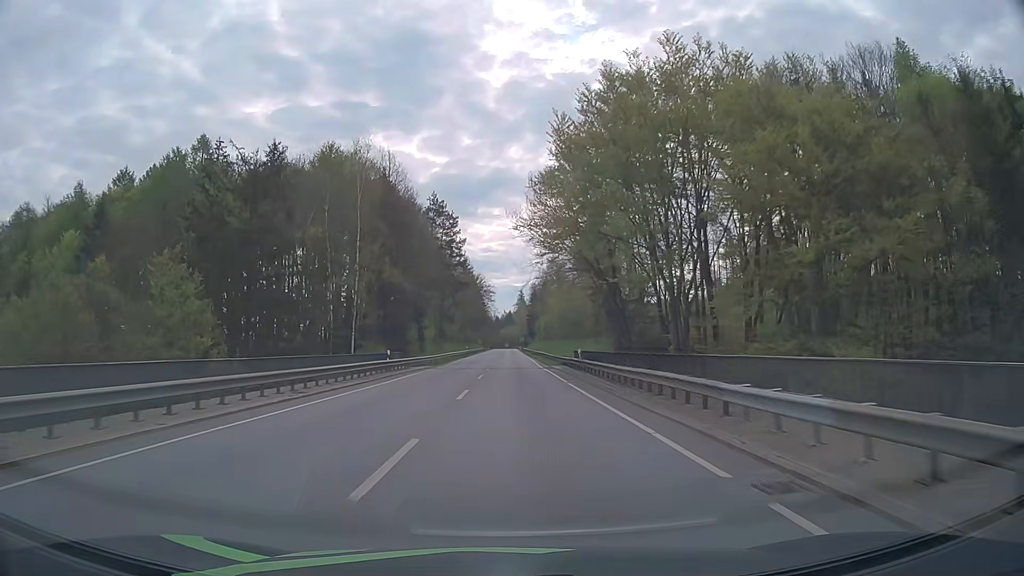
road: primary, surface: asphalt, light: Day
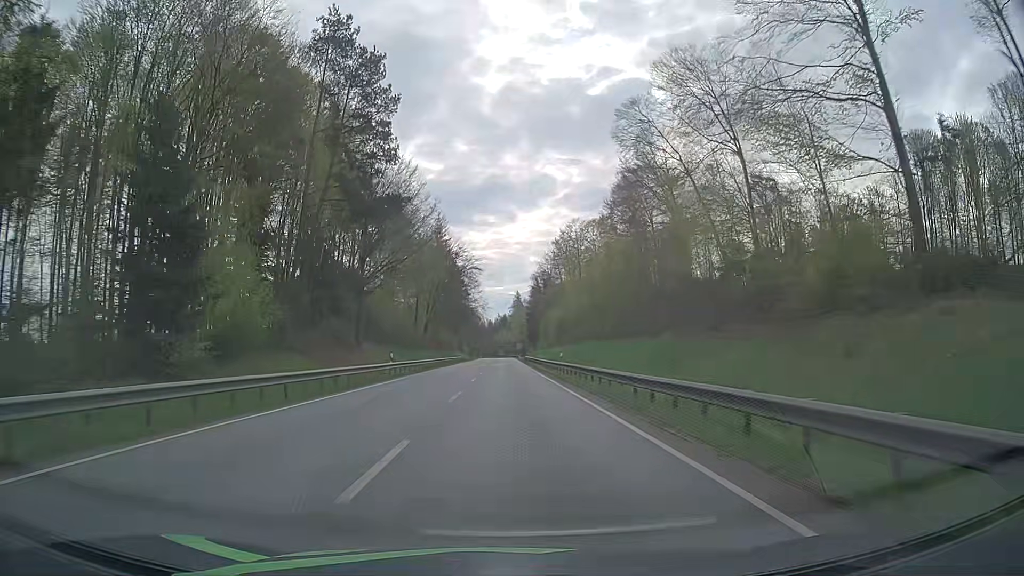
(+0.2, +60.2) m; +1°
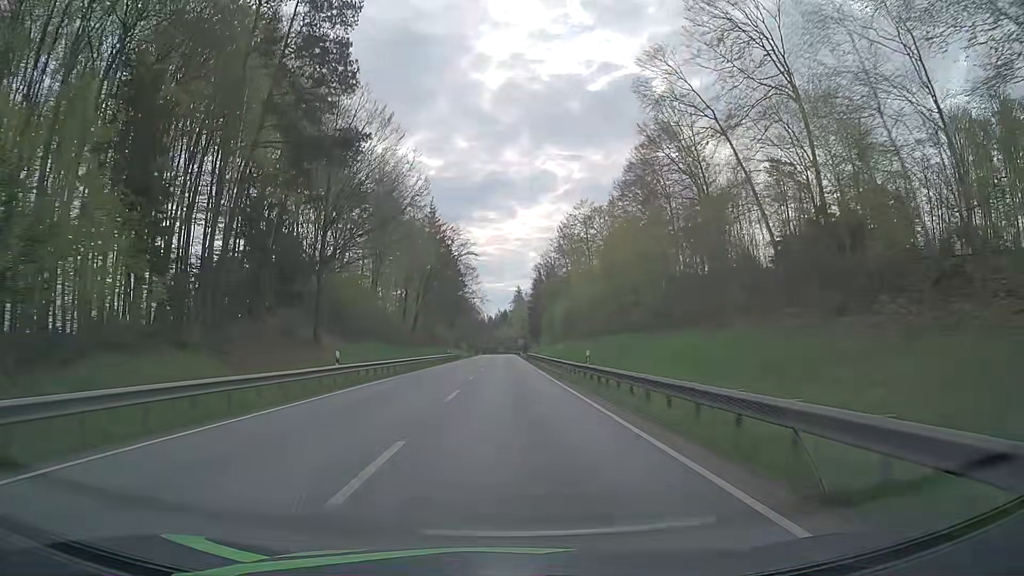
(0.0, +12.2) m; 0°
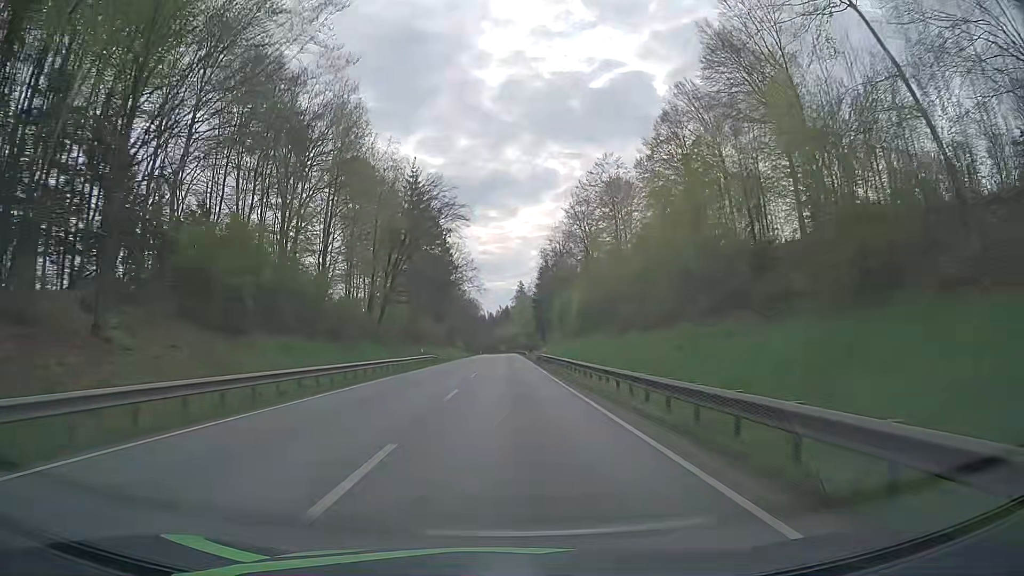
(-0.2, +24.5) m; -1°
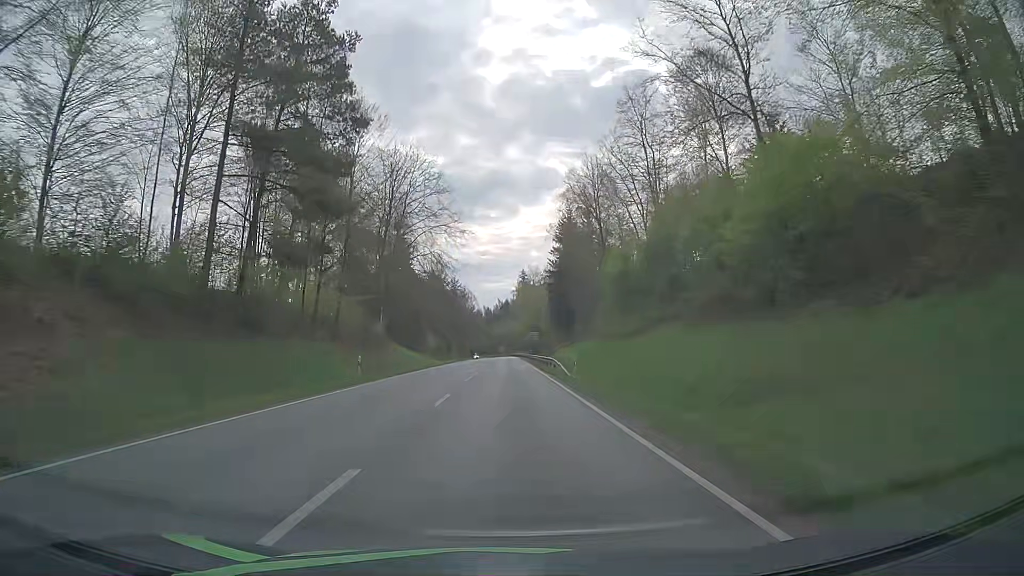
(+0.3, +61.9) m; 0°
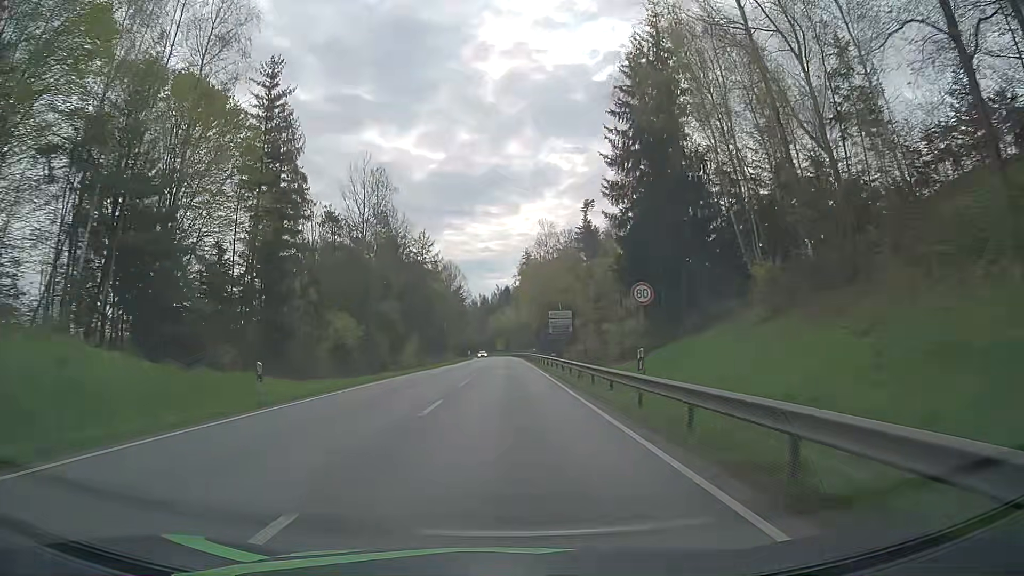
(+0.2, +62.4) m; 0°
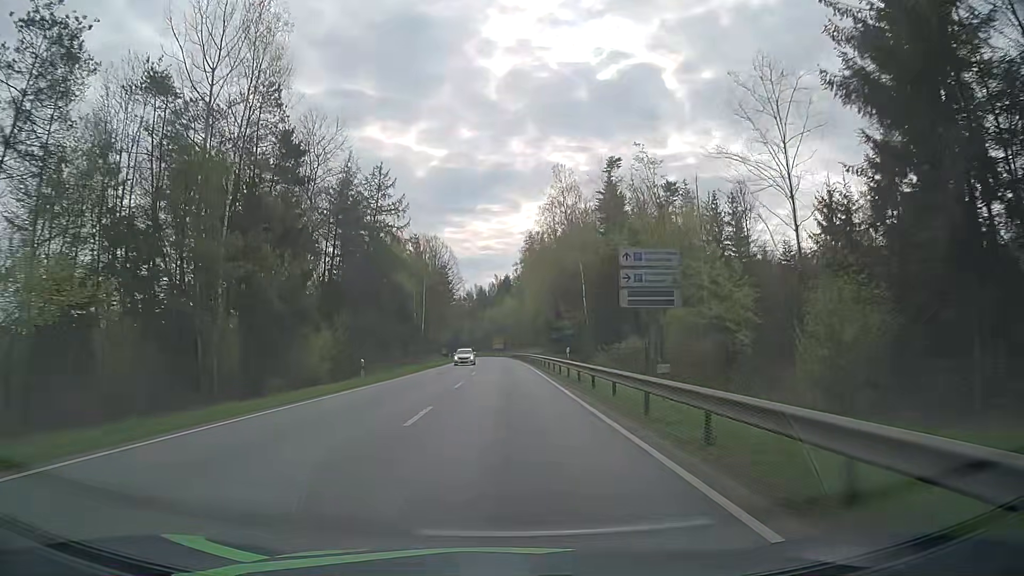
(0.0, +37.6) m; +1°
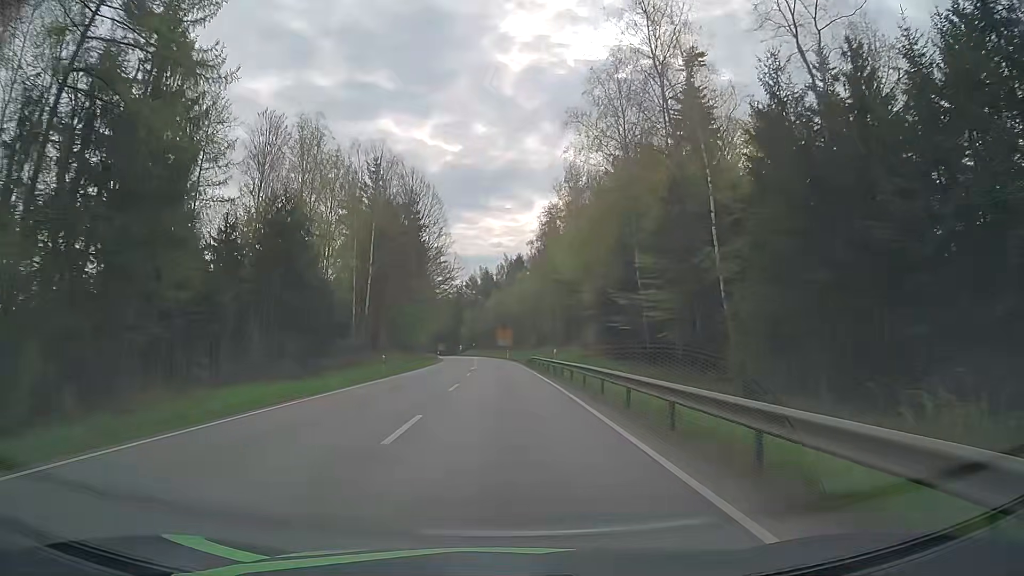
(-0.8, +50.3) m; -1°
(0, +10) (0, +20) (0, +30) (-1, +40) (-1, +50) (-1, +60) (-2, +70) (-2, +80) (-3, +90) (-4, +100) m
